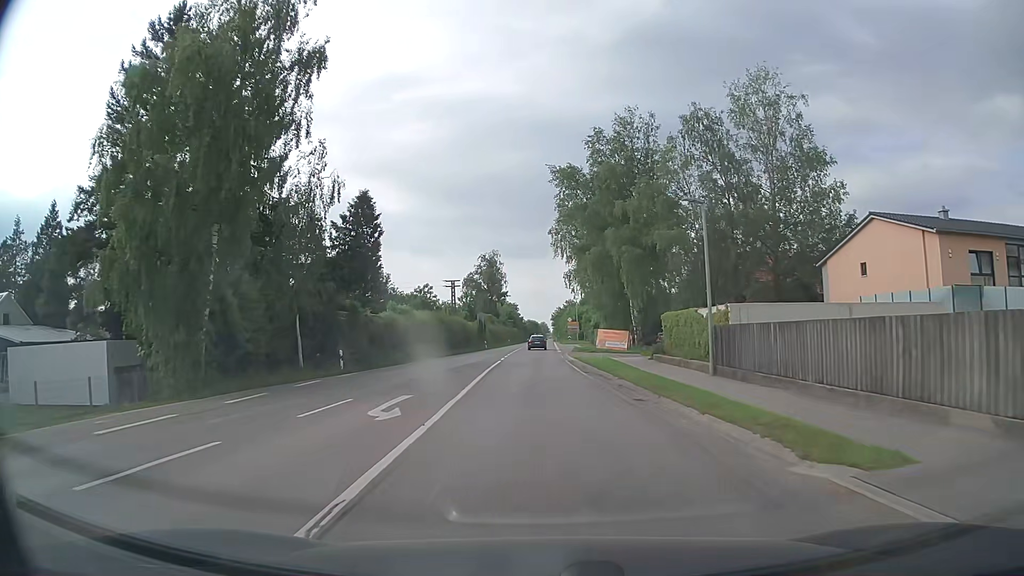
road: secondary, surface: asphalt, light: Day
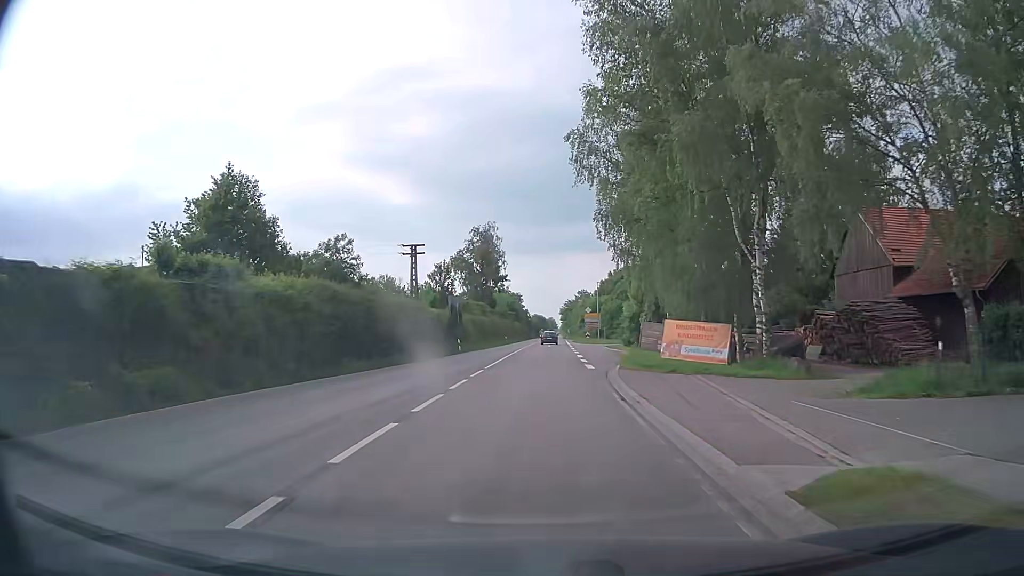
(-0.2, +31.7) m; -1°
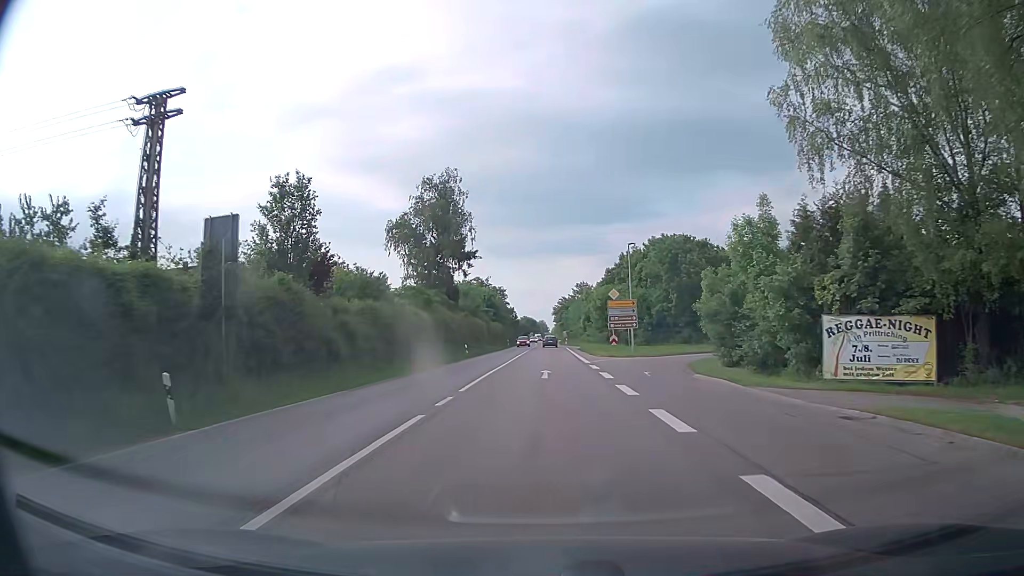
(0.0, +39.7) m; +1°
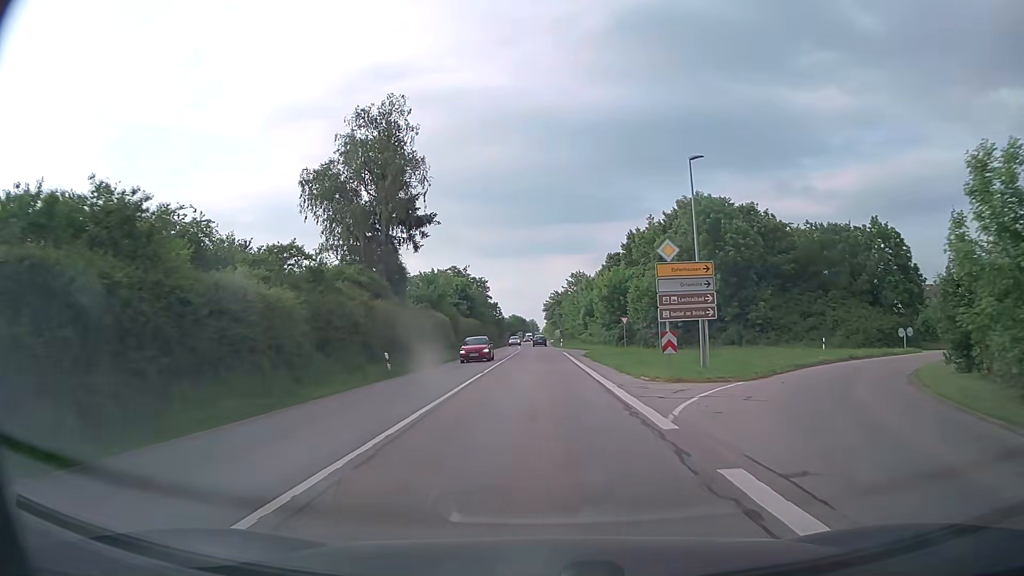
(+0.2, +23.8) m; +1°
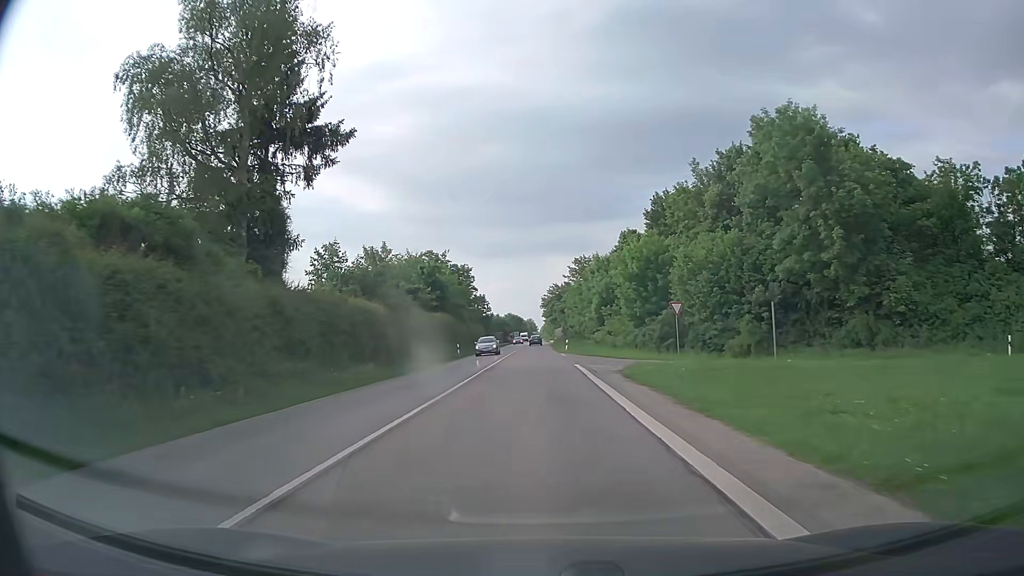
(+0.2, +23.7) m; 0°
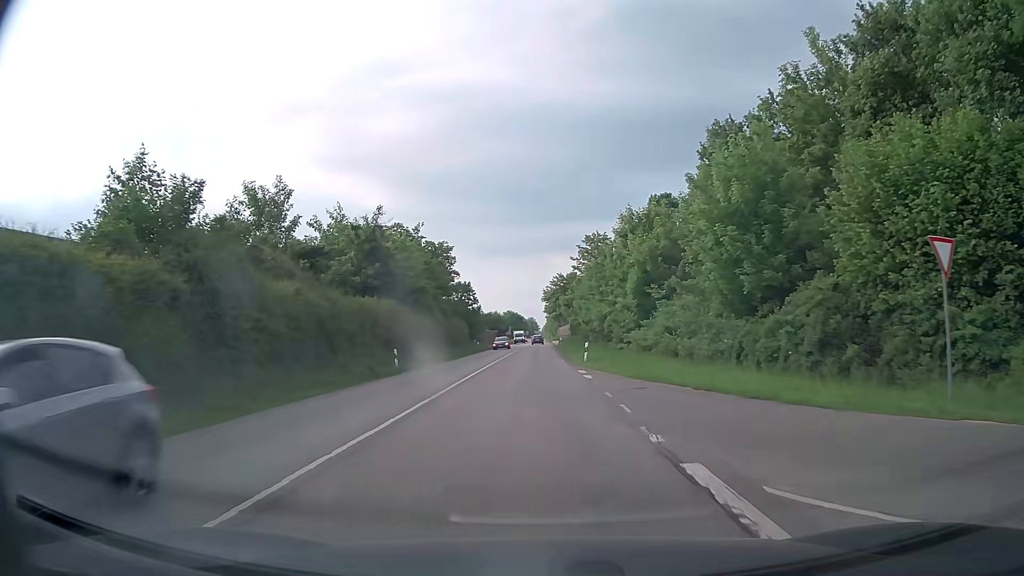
(-0.1, +24.0) m; 0°
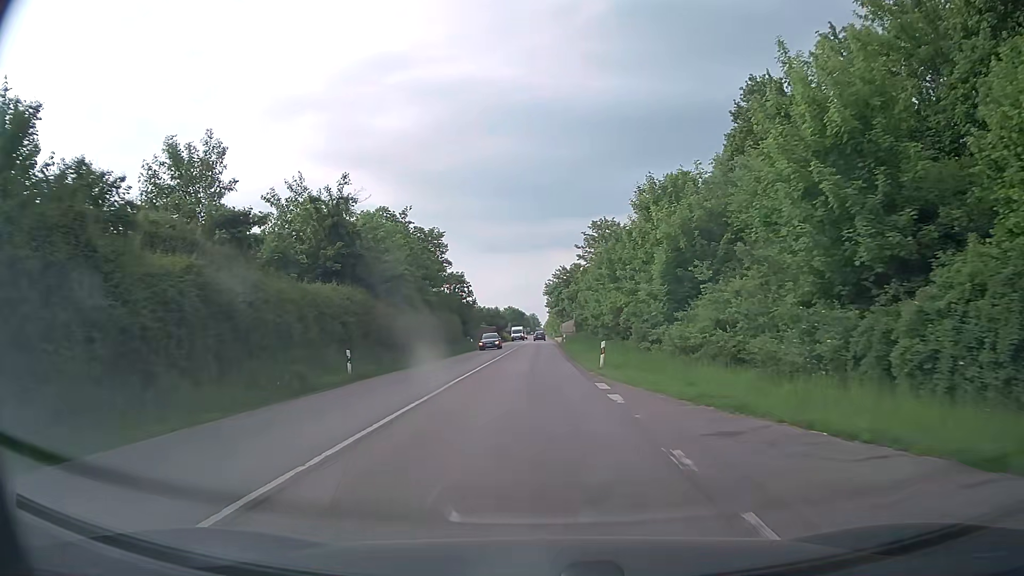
(0.0, +8.0) m; 0°
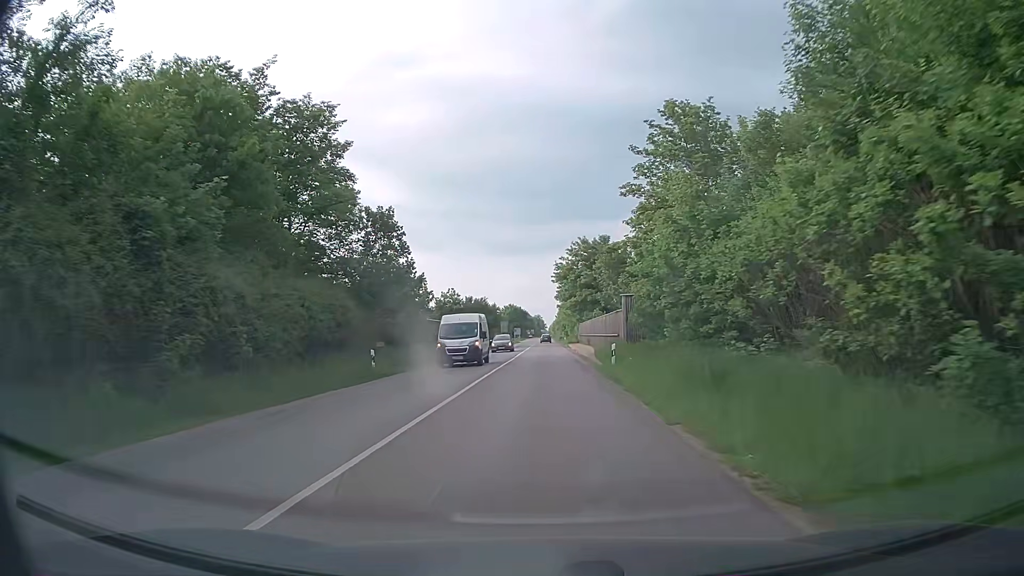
(-0.6, +40.1) m; -1°
(0, +10) (0, +20) (0, +30) (0, +40) (0, +50) (0, +60) (0, +70) (0, +80) (+1, +90) (+1, +100) m
